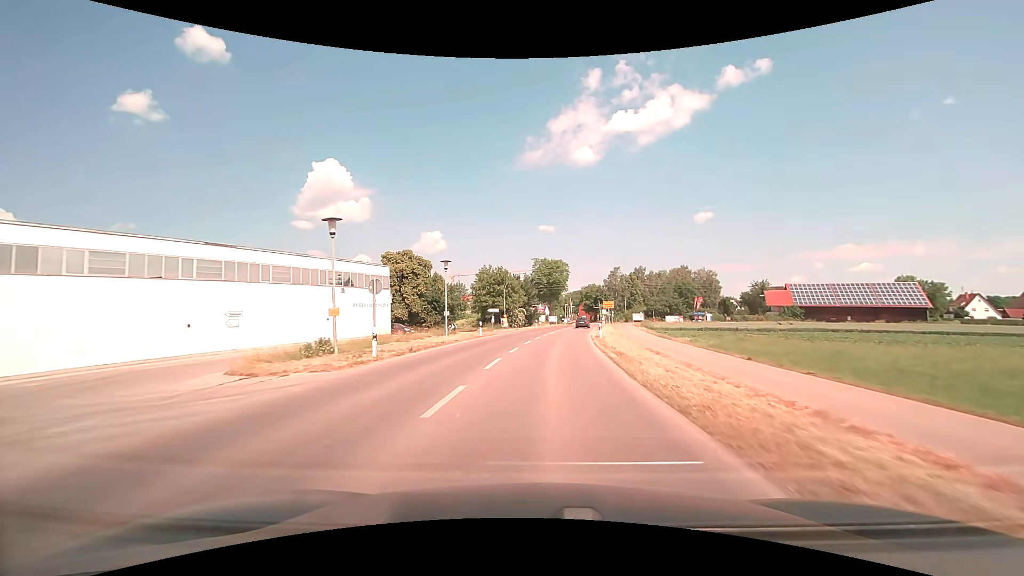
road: tertiary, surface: asphalt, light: Day
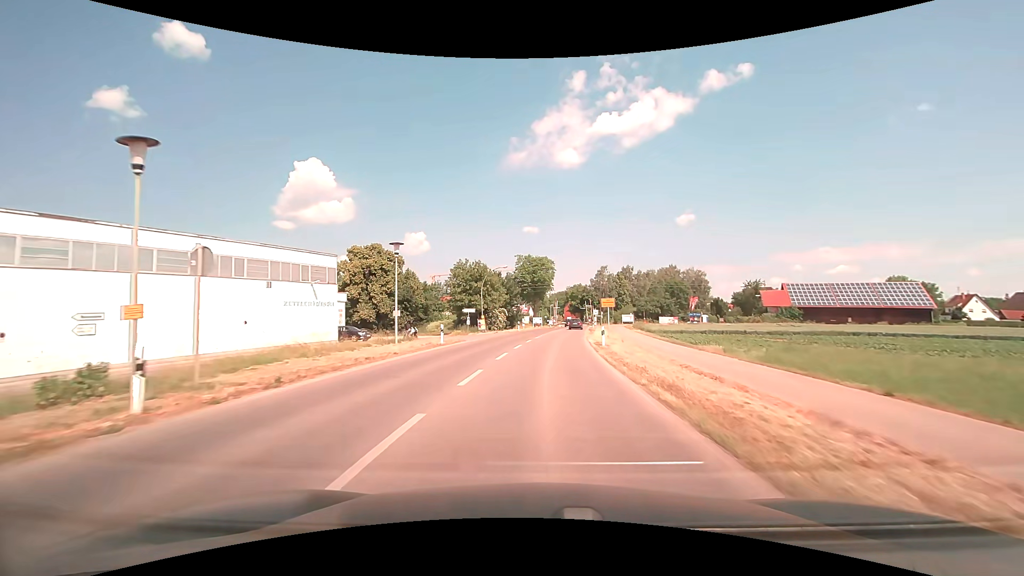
(+0.1, +9.1) m; +2°
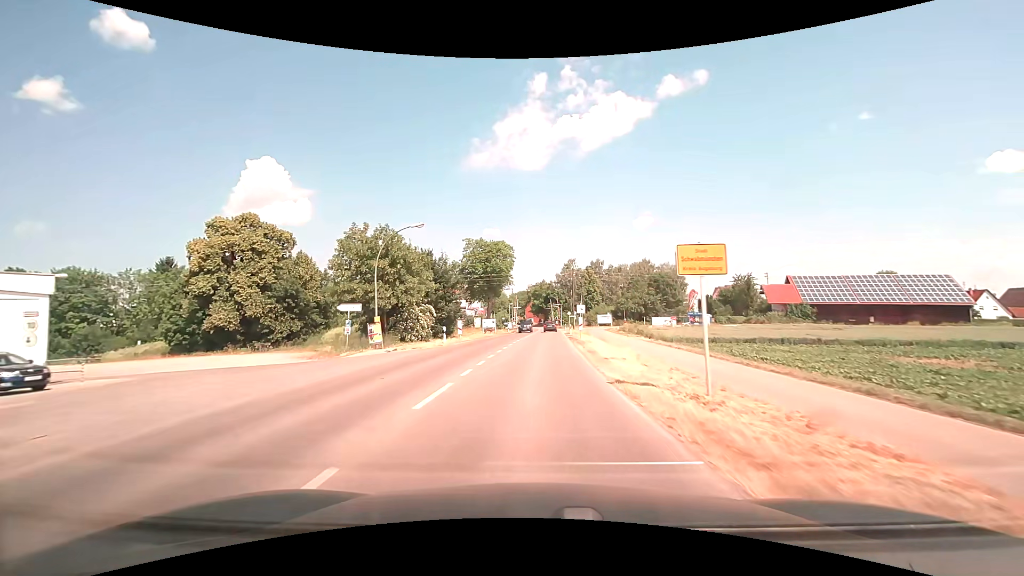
(+1.1, +26.2) m; +5°
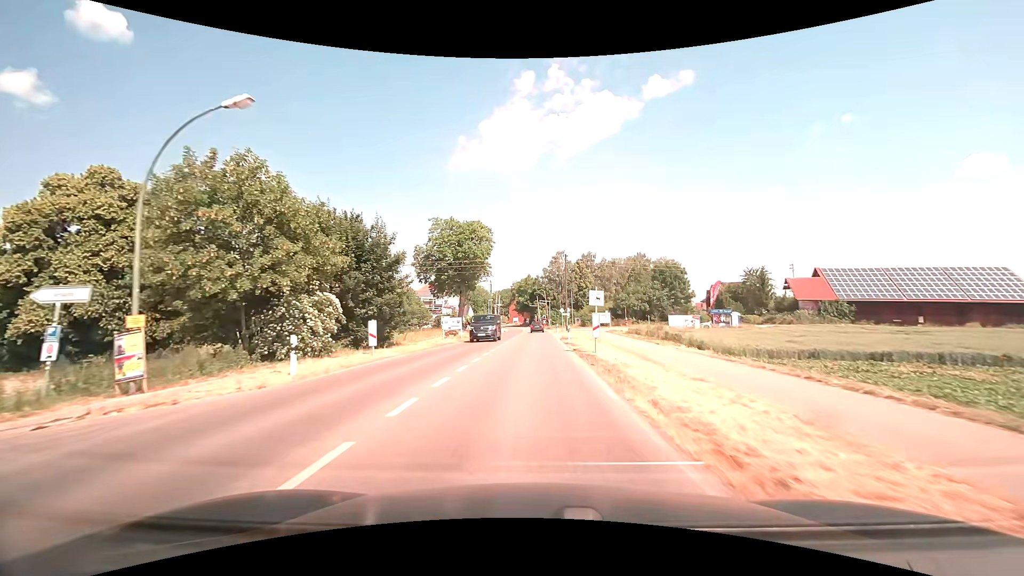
(+0.3, +17.3) m; +2°
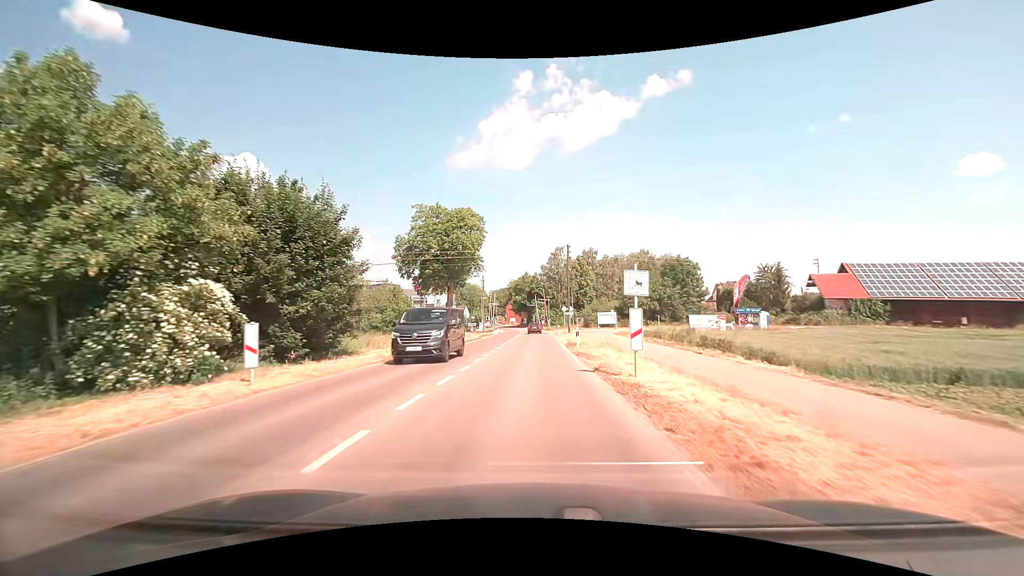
(0.0, +8.5) m; 0°
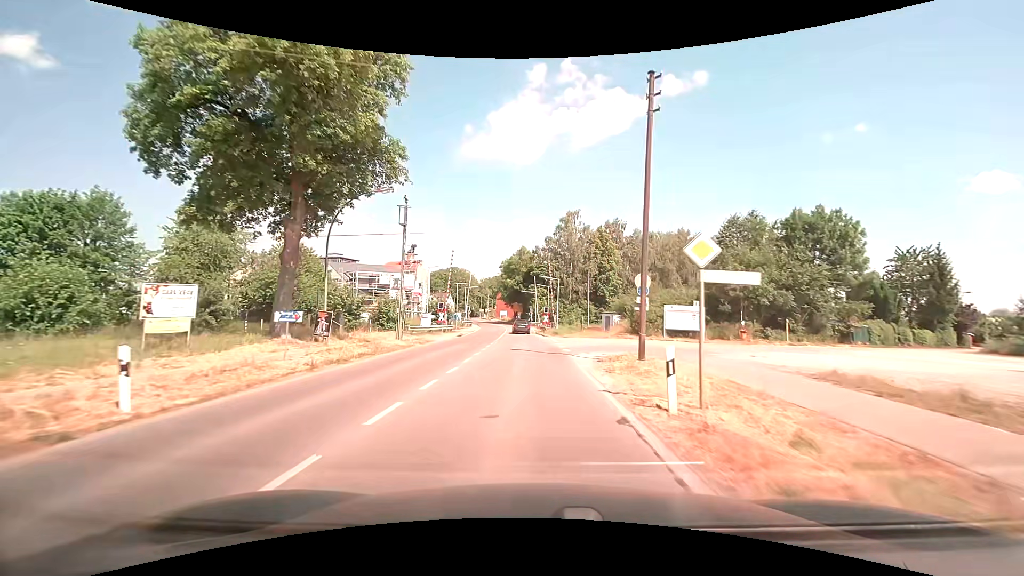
(+0.2, +40.6) m; 0°
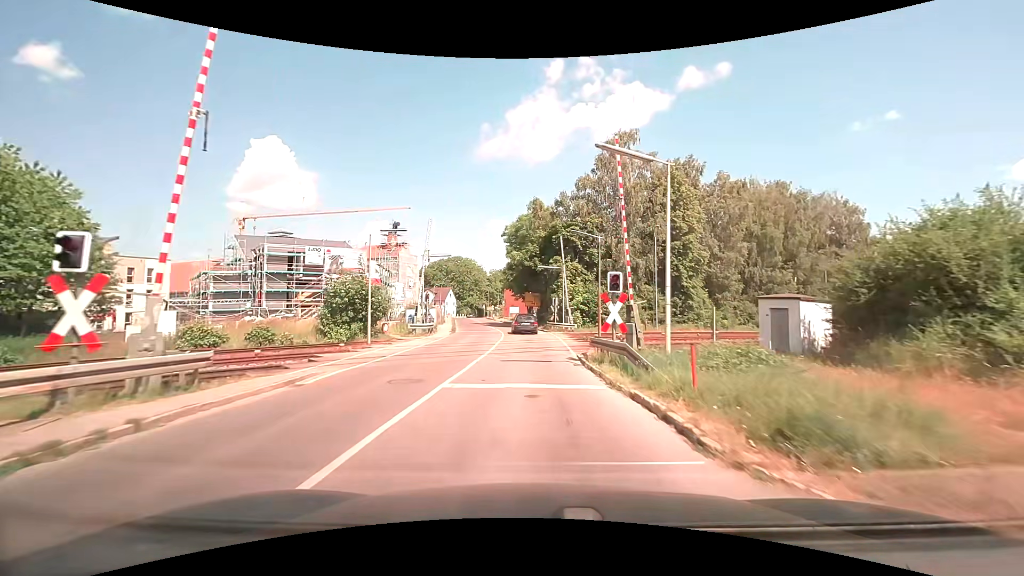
(-0.5, +36.9) m; -2°
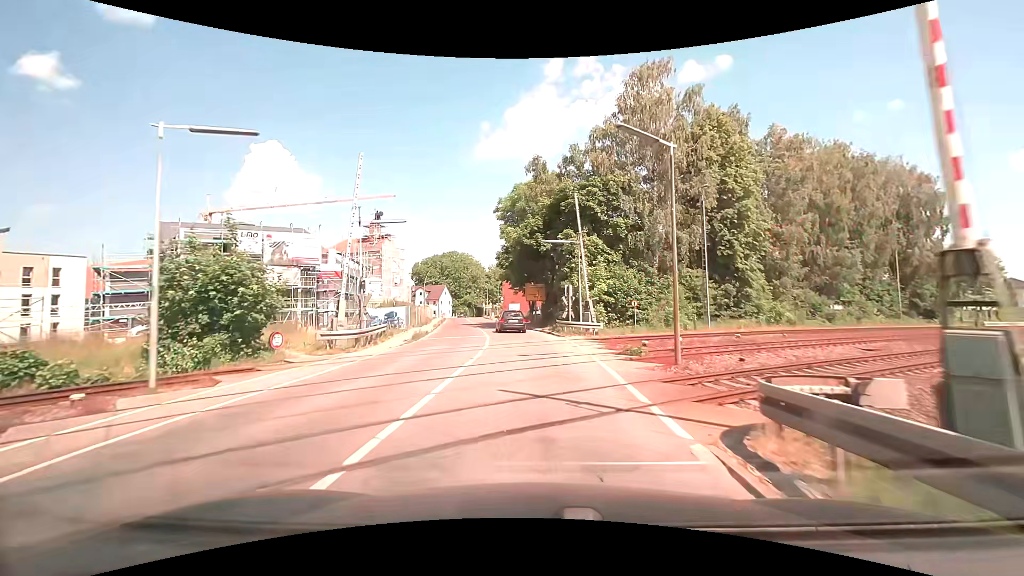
(-0.1, +13.6) m; 0°
(0, +10) (-1, +20) (-2, +30) (-3, +40) (-4, +50) (-6, +60) (-8, +69) (-10, +79) (-12, +89) (-14, +99) m
